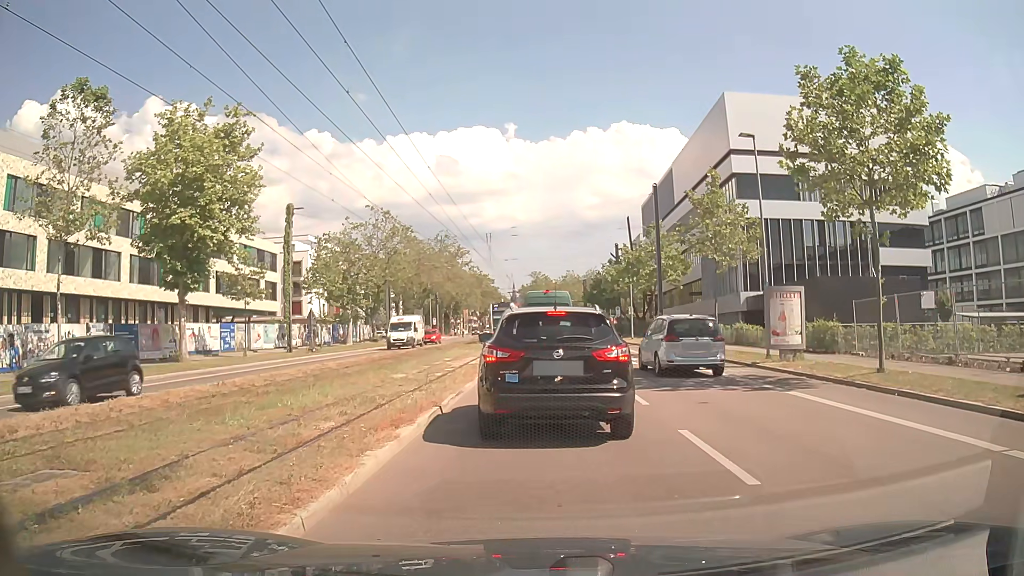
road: secondary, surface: asphalt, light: Day
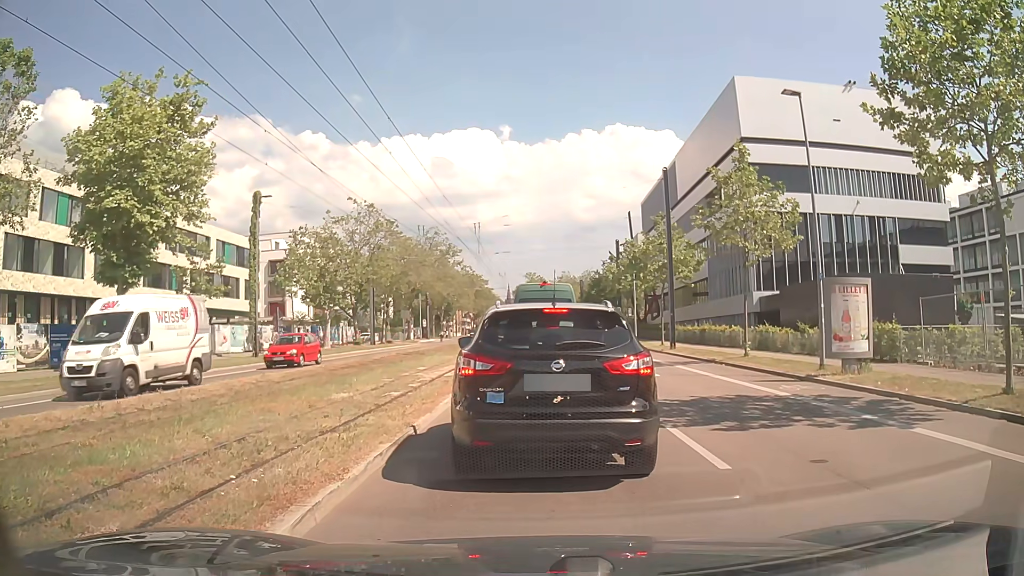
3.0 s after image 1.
(-0.1, +5.0) m; -1°
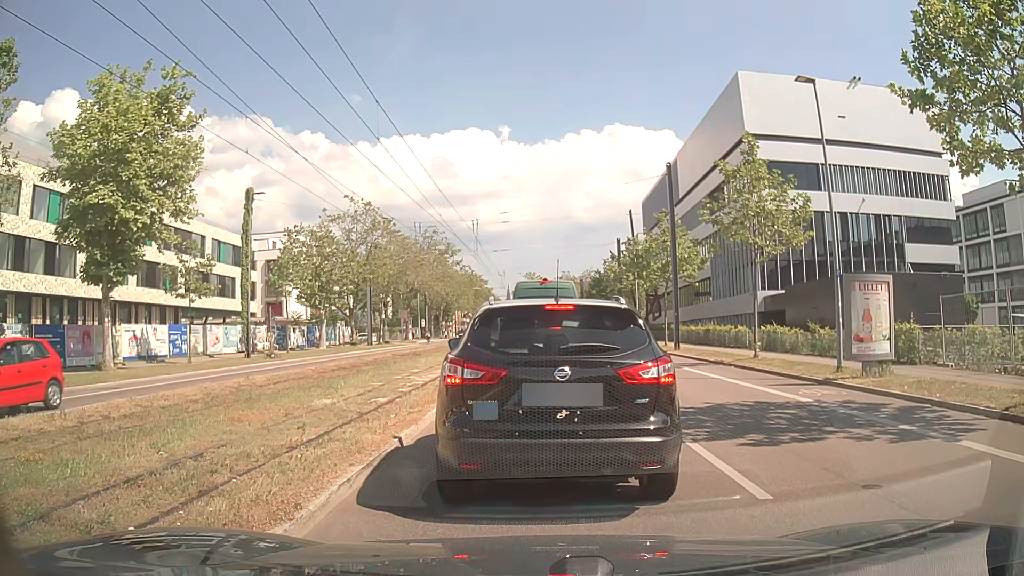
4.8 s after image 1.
(0.0, +1.1) m; 0°
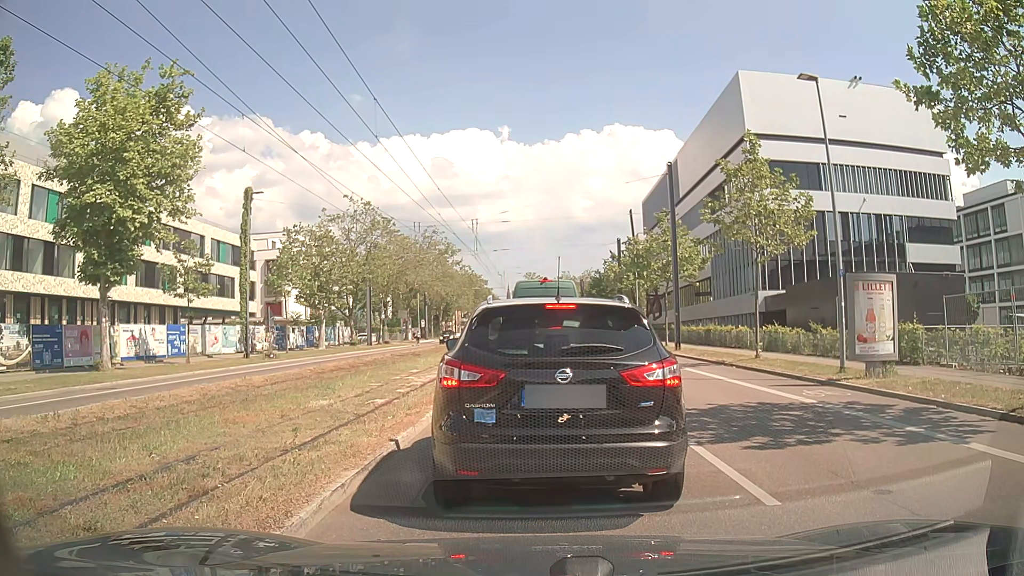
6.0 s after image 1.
(0.0, +0.2) m; 0°
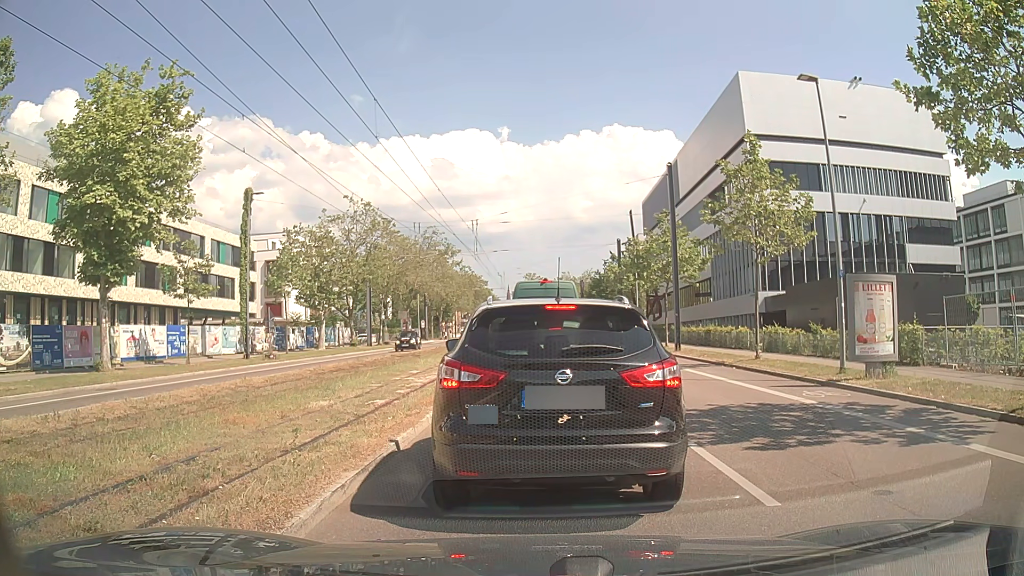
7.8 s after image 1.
(0.0, +0.1) m; 0°
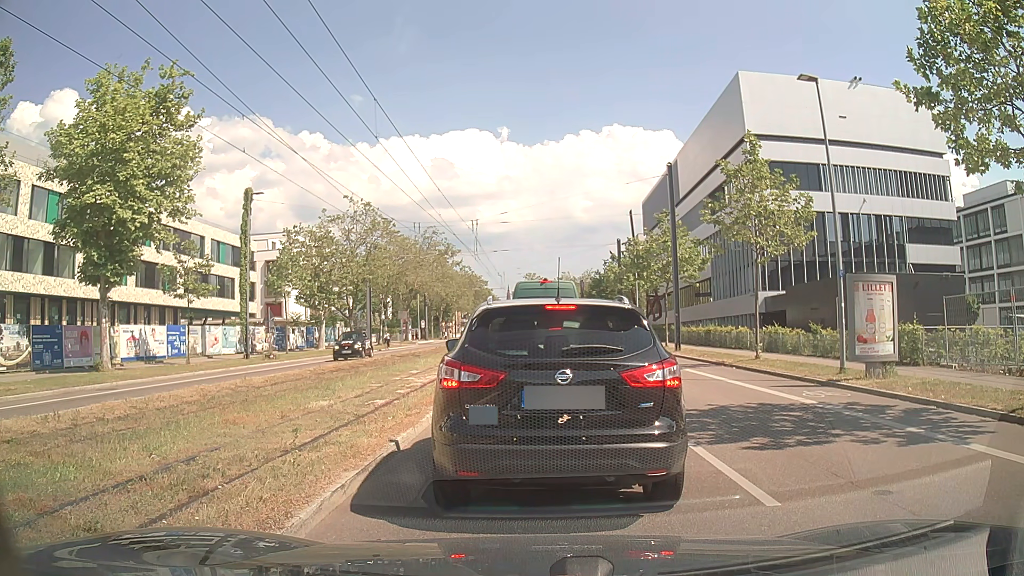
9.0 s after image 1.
(0.0, 0.0) m; 0°
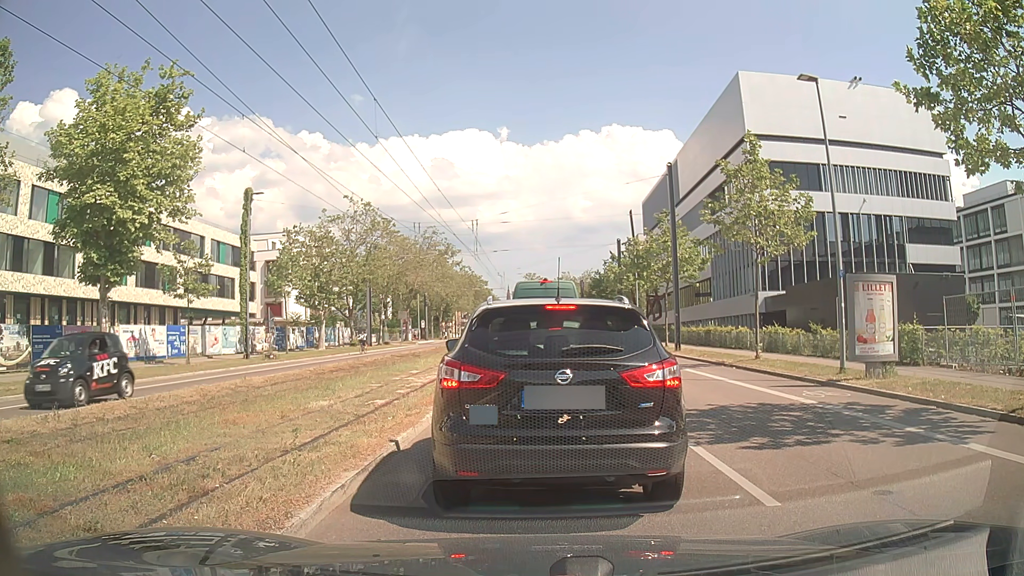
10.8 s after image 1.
(0.0, 0.0) m; 0°
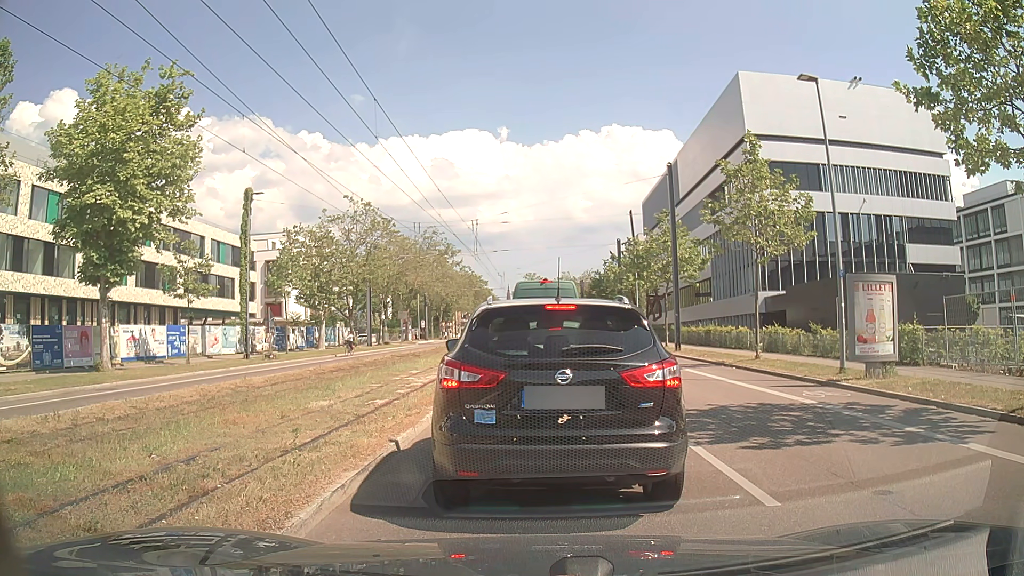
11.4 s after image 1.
(0.0, 0.0) m; 0°
